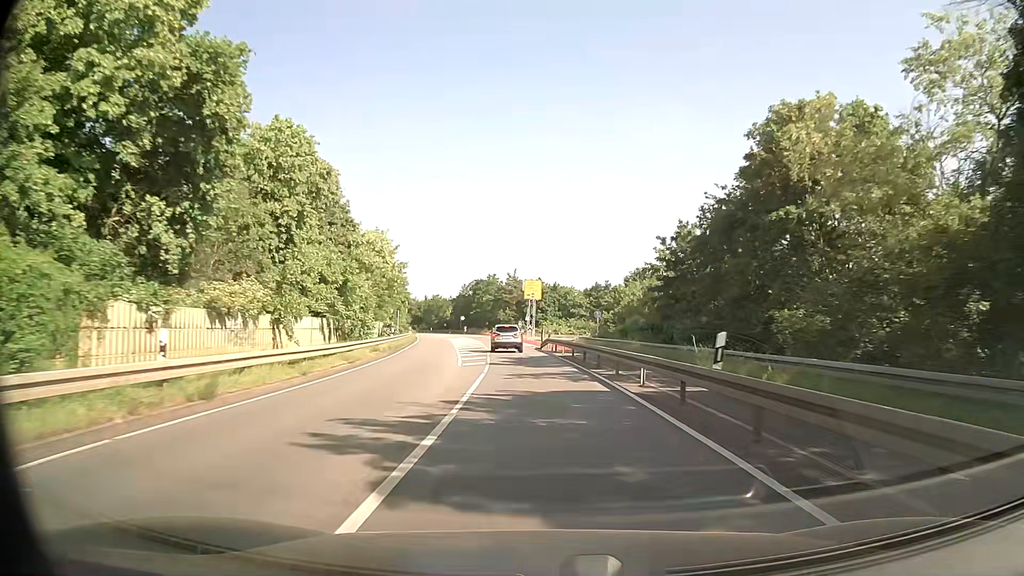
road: tertiary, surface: asphalt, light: Day
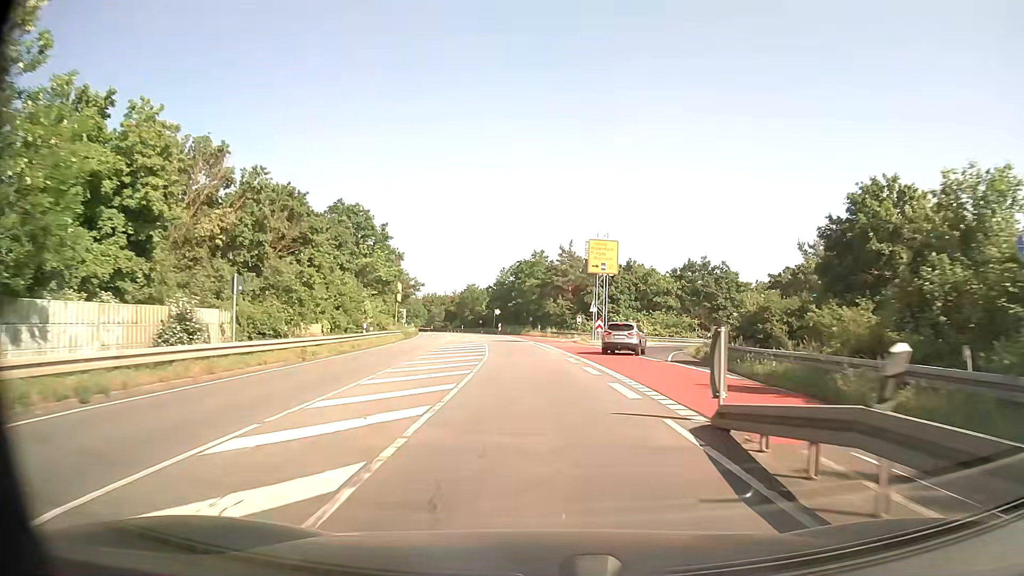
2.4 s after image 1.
(-1.5, +39.4) m; -5°
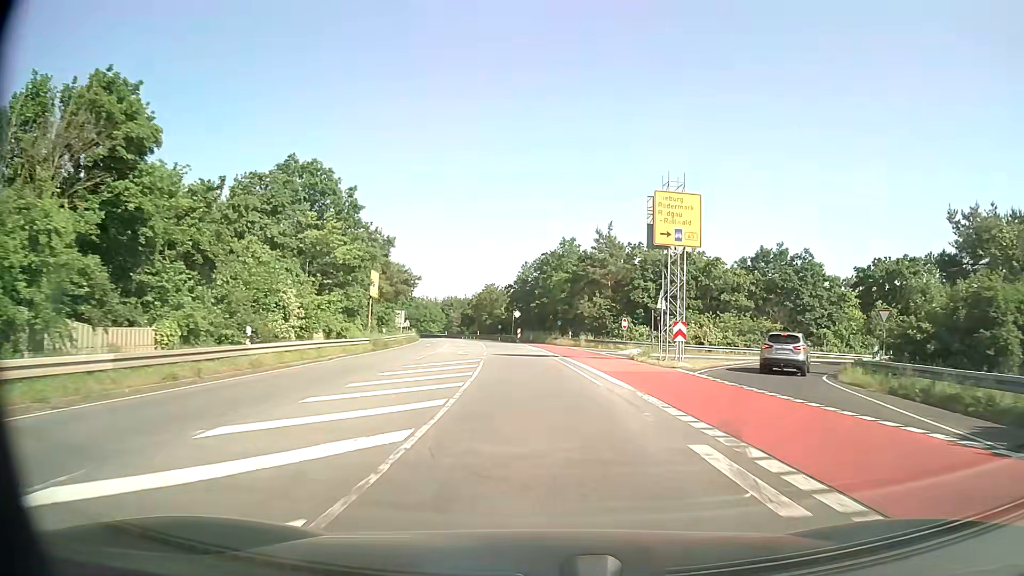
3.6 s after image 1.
(-0.3, +19.7) m; -2°
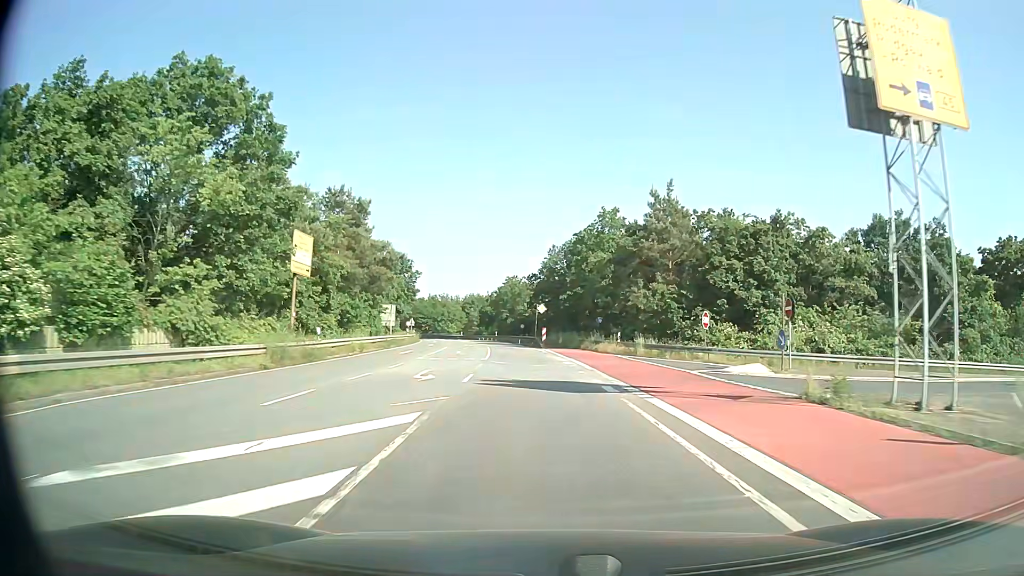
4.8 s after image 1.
(-0.4, +19.6) m; -2°
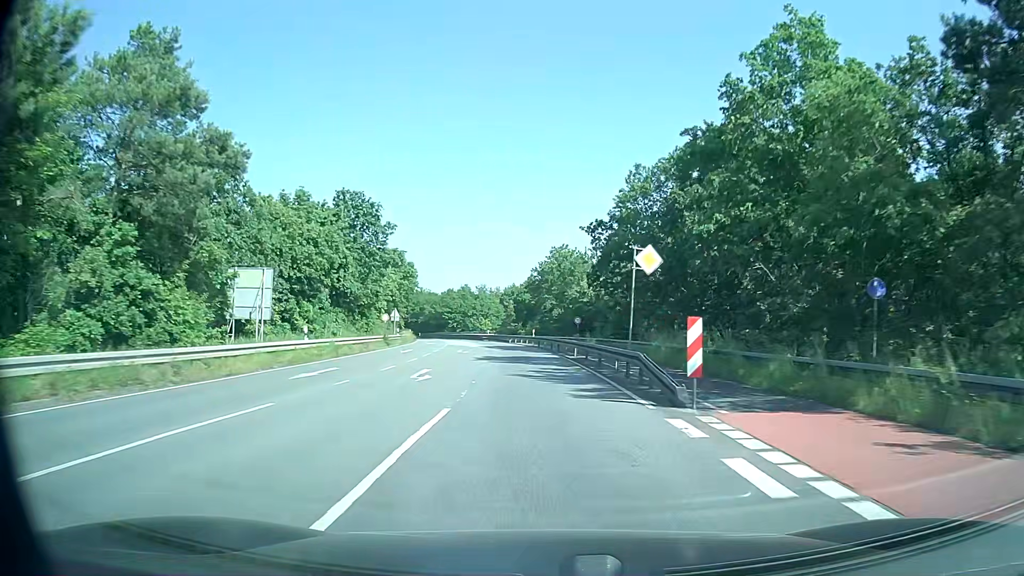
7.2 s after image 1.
(-1.5, +39.1) m; -4°
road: secondary
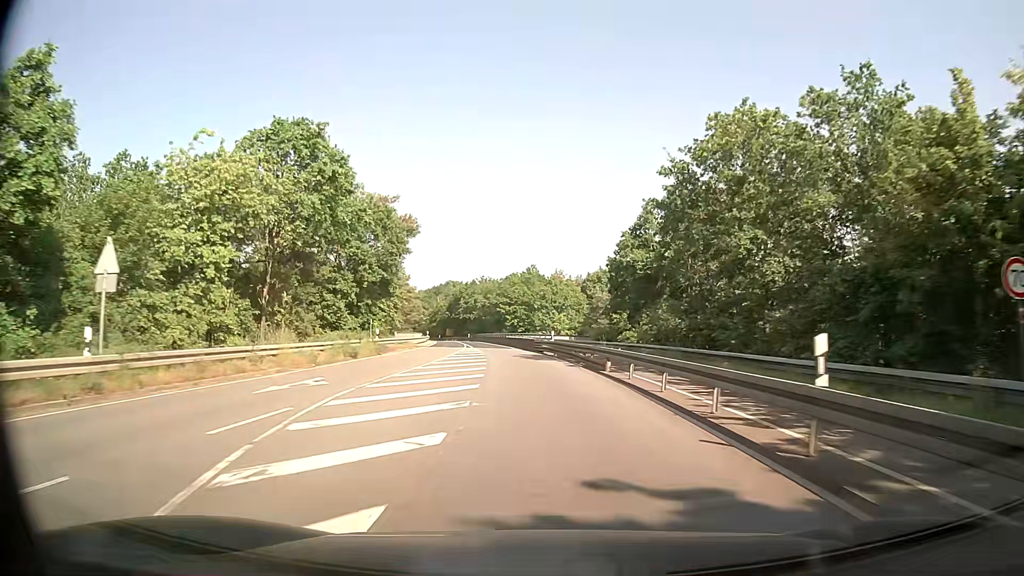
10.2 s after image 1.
(-2.8, +48.9) m; -7°
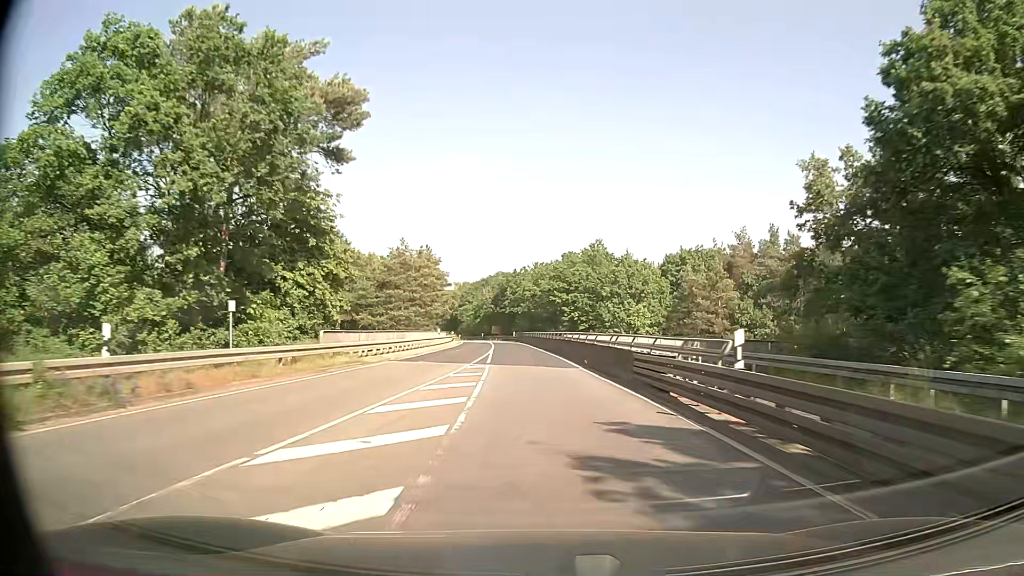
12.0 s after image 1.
(-1.3, +29.6) m; -5°
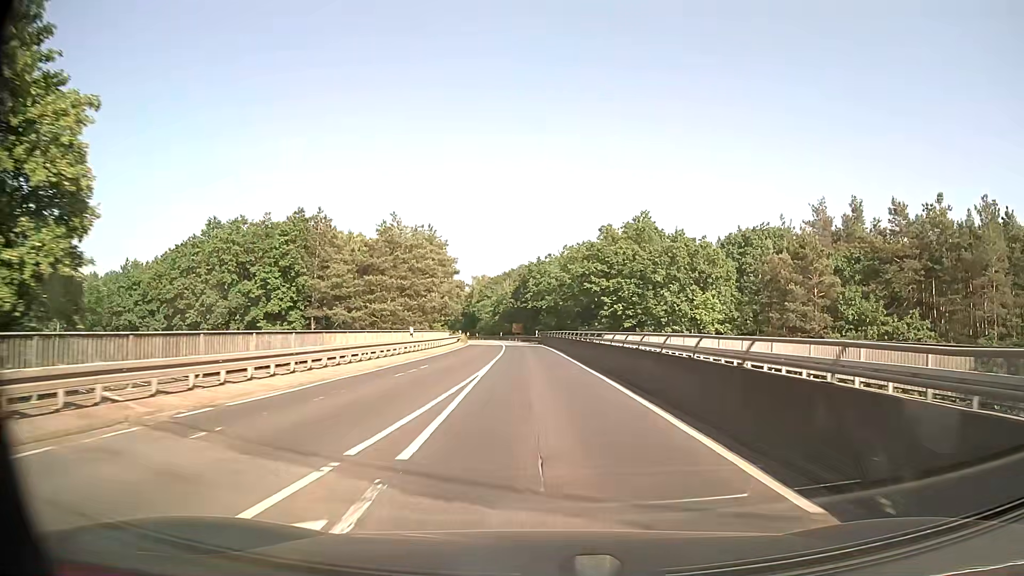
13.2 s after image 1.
(-0.4, +19.9) m; -2°
(0, +10) (0, +20) (-1, +30) (-1, +40) (-2, +50) (-2, +60) (-3, +70) (-4, +80) (-6, +90) (-7, +100) m
